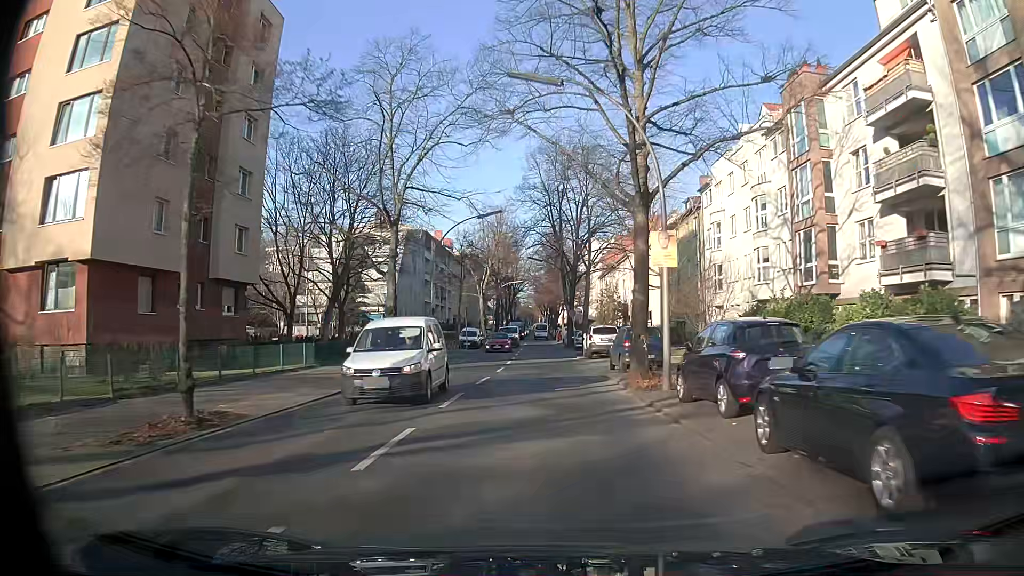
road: secondary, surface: asphalt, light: Day
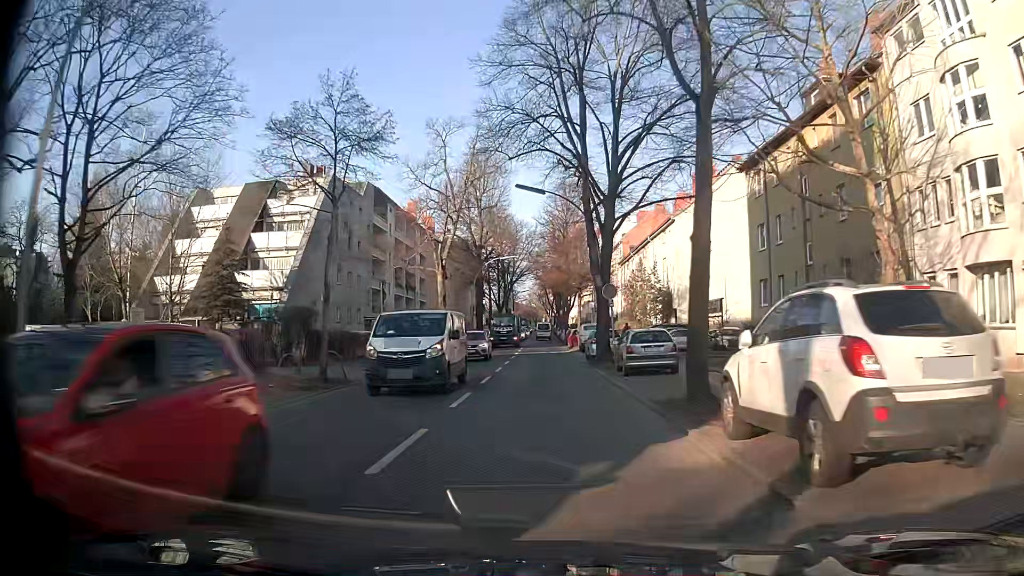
(-0.1, +29.8) m; -1°
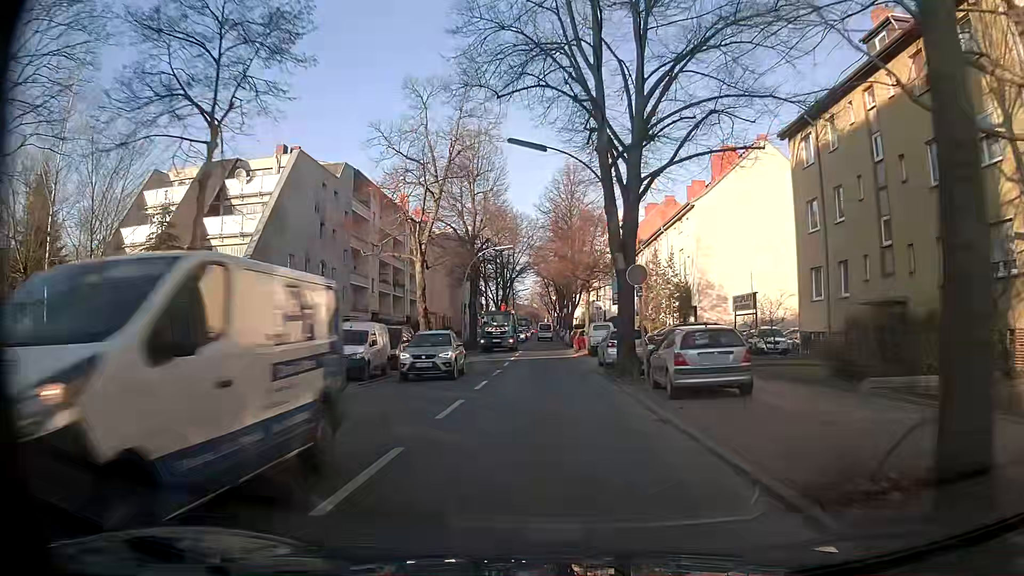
(0.0, +7.5) m; +1°
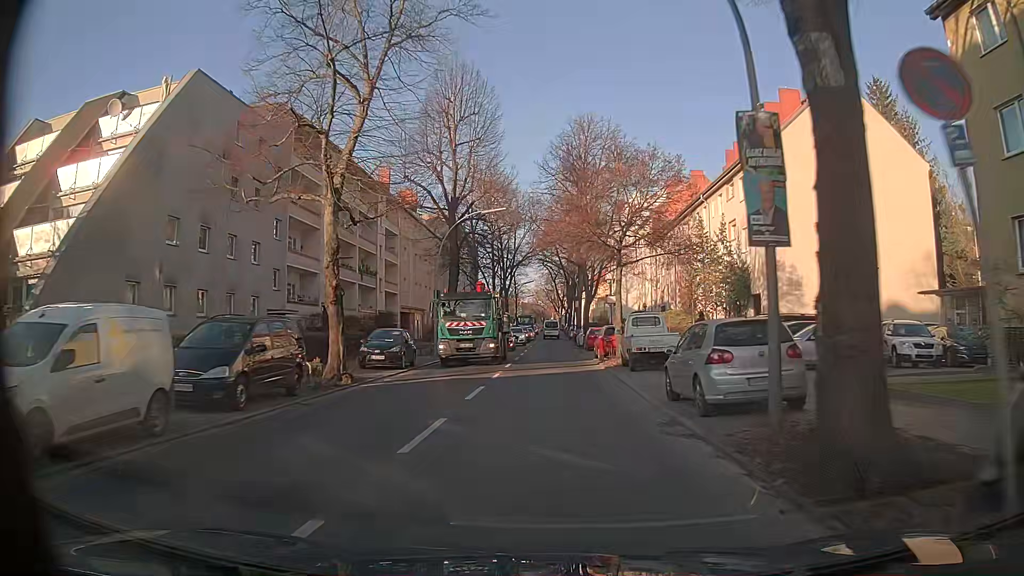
(-0.1, +15.0) m; -1°
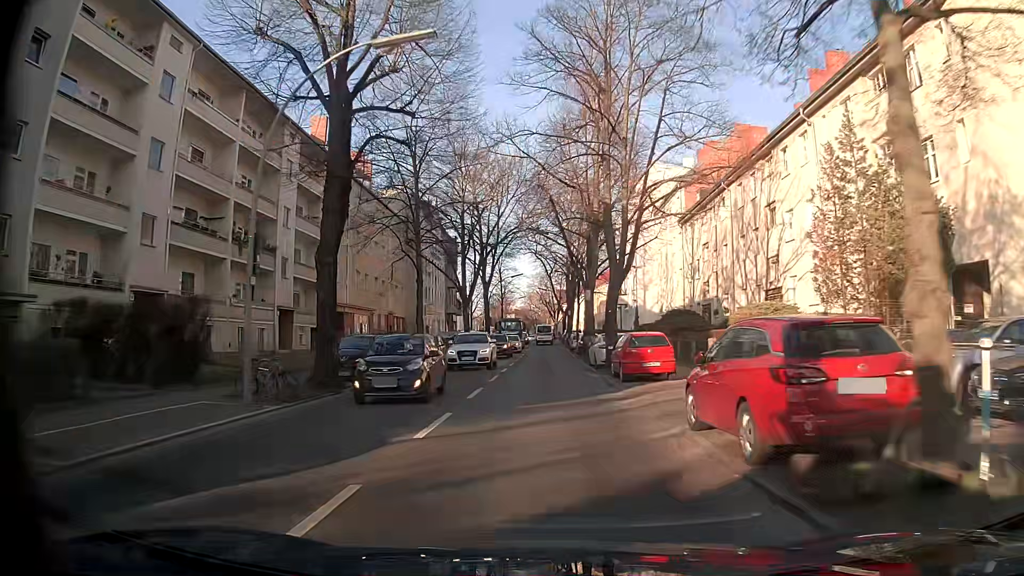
(+0.2, +22.4) m; 0°
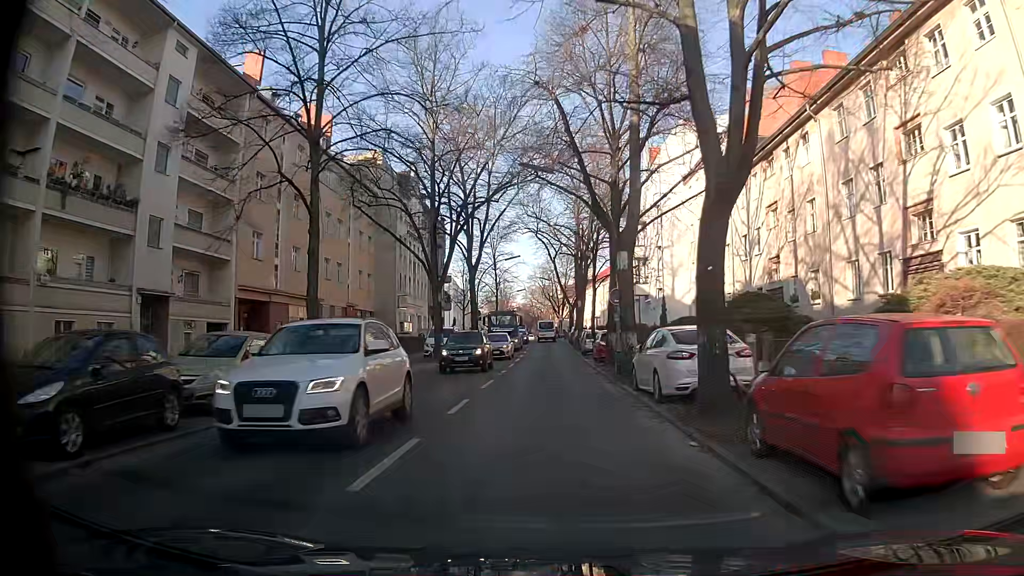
(0.0, +15.1) m; 0°
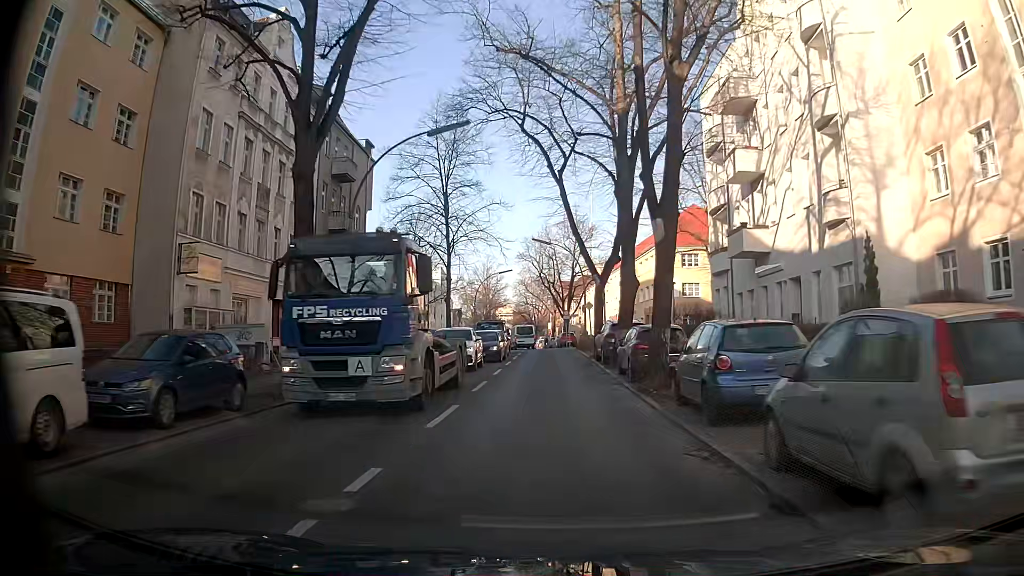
(+0.2, +37.6) m; 0°
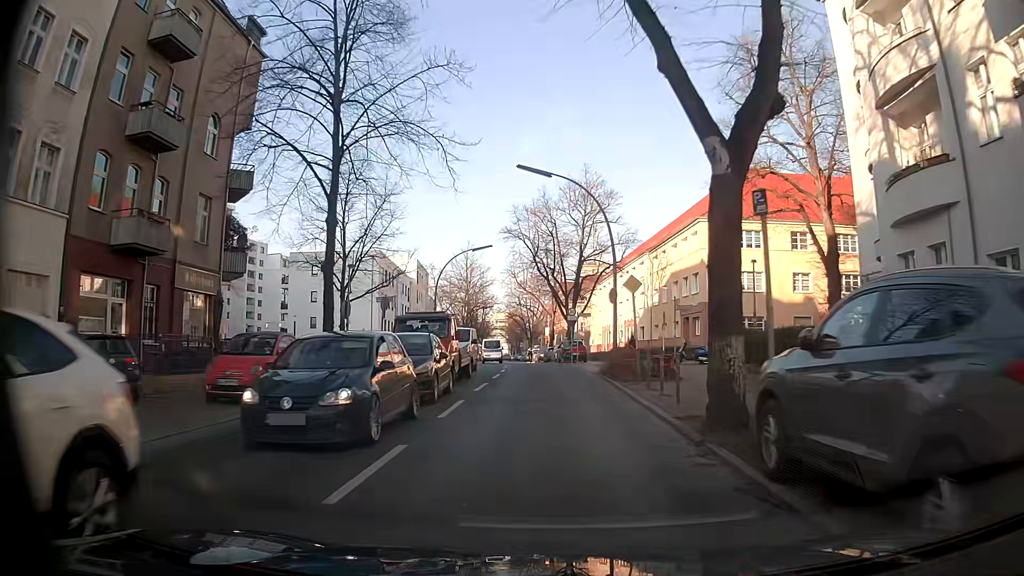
(0.0, +22.2) m; -1°
(0, +10) (0, +20) (0, +30) (0, +40) (-2, +50) (-3, +60) (-3, +70) (-4, +80) (-4, +90) (-4, +100) m
